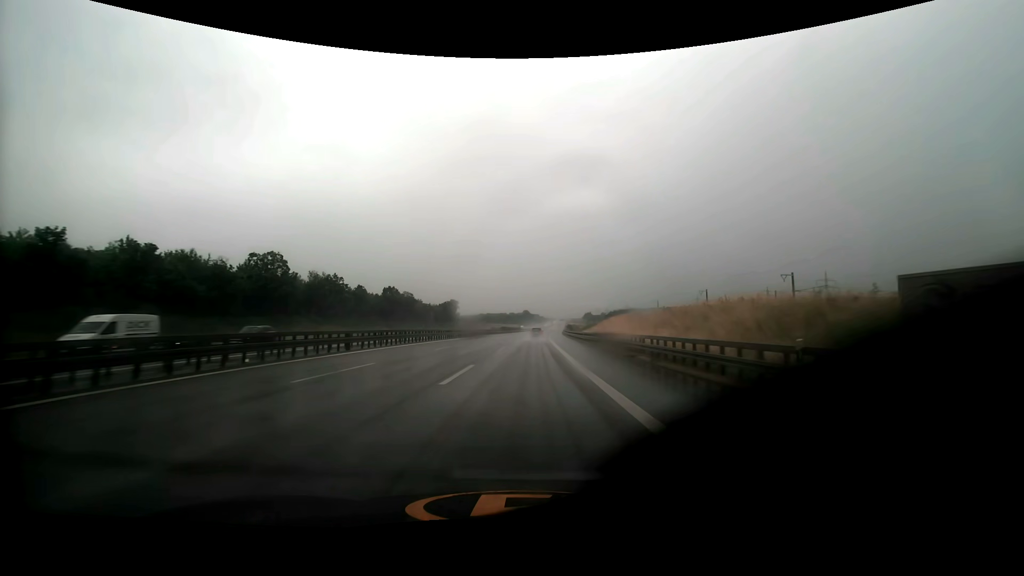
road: motorway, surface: asphalt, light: Day
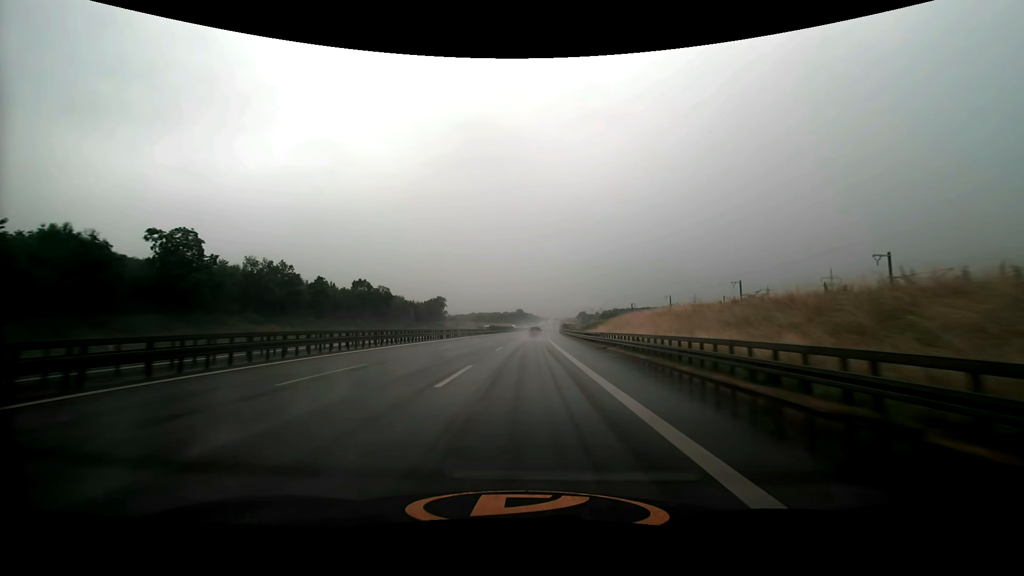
(+0.1, +18.2) m; +1°
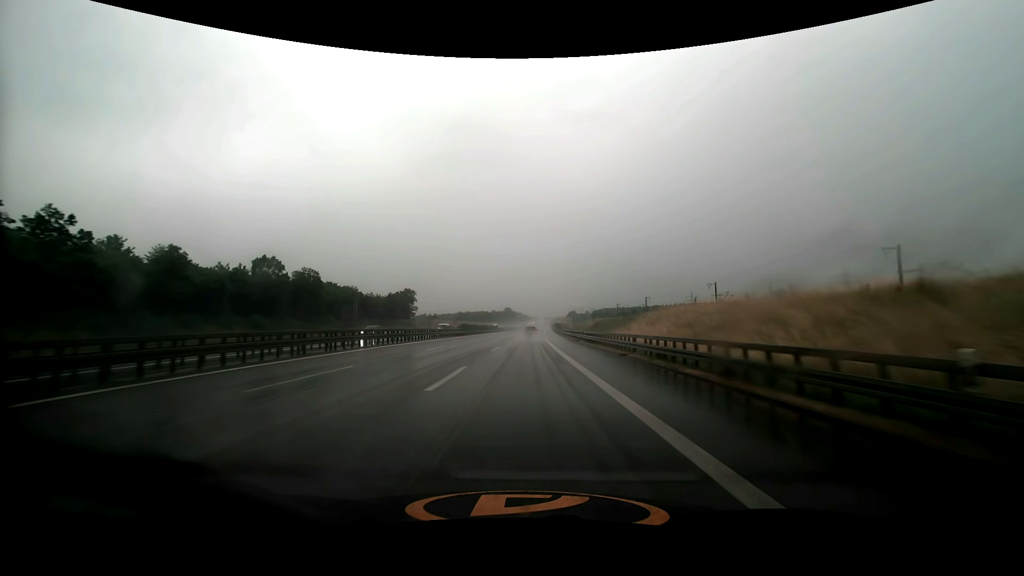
(+0.4, +36.0) m; +1°
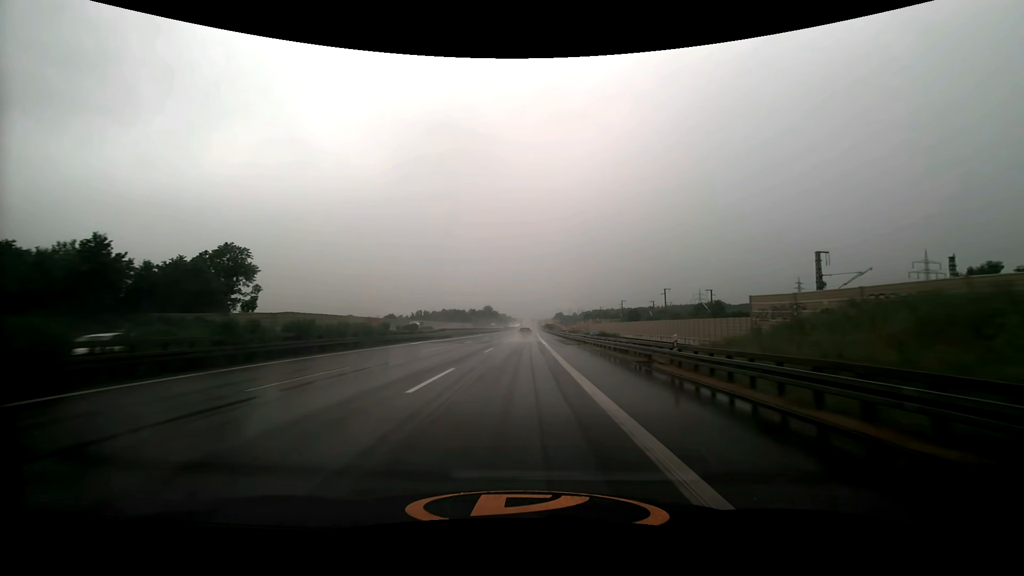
(+1.7, +89.1) m; +2°
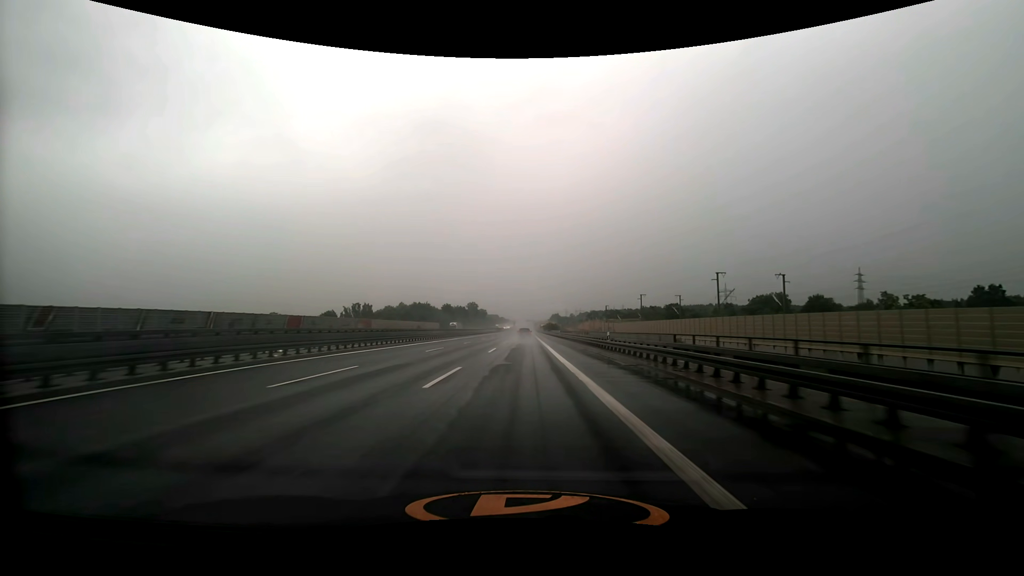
(+0.7, +89.4) m; +1°
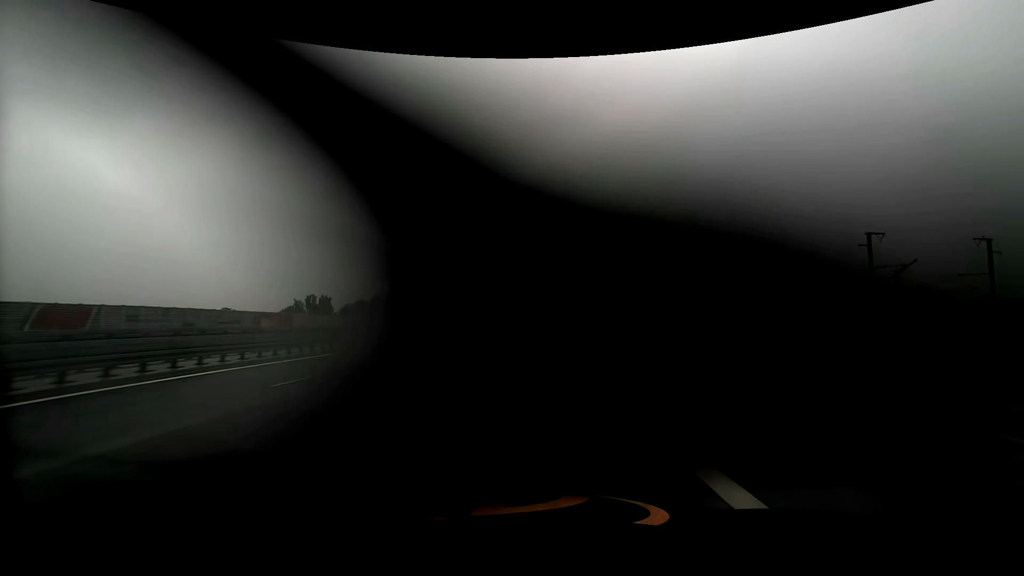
(-0.1, +35.8) m; 0°
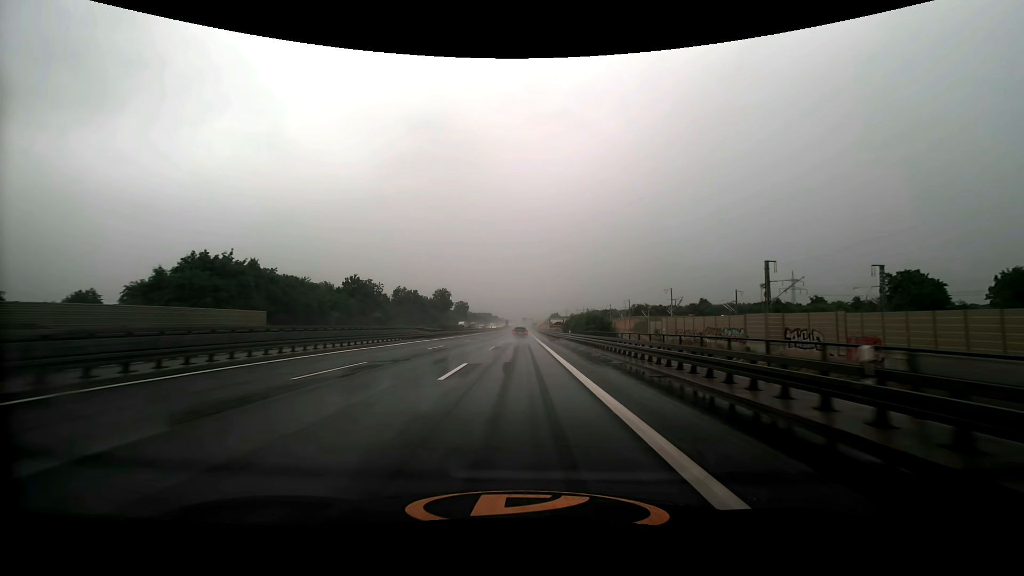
(+0.4, +88.7) m; 0°
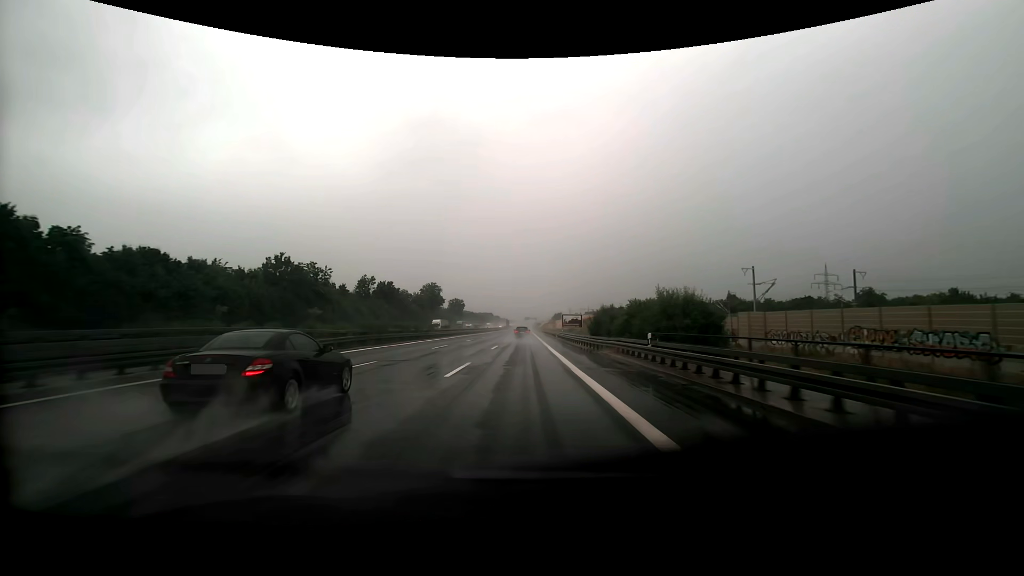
(-0.1, +35.1) m; 0°
(0, +10) (0, +20) (0, +30) (0, +40) (0, +50) (0, +60) (0, +70) (0, +80) (0, +90) (0, +100) m
